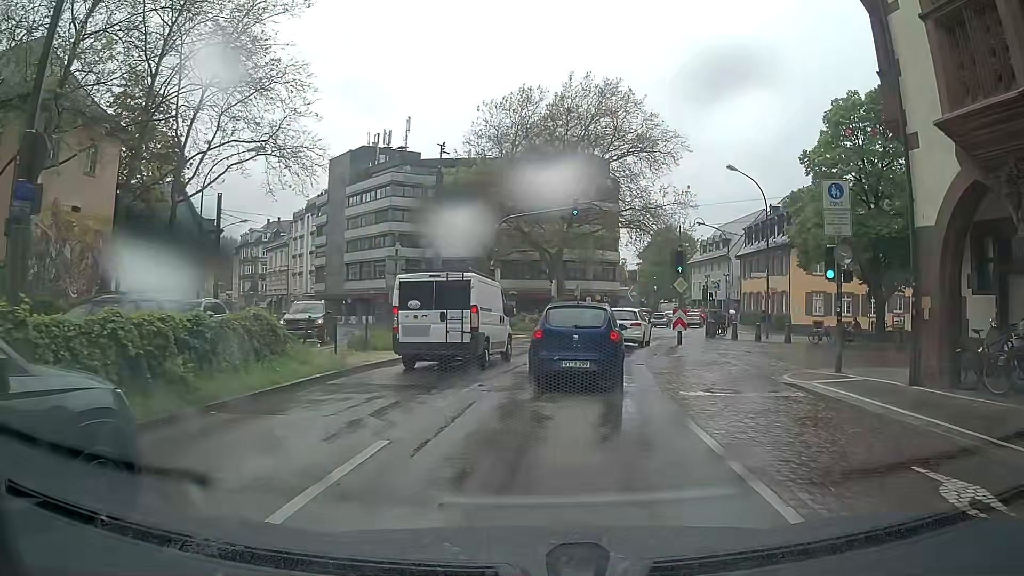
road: primary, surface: asphalt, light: Day
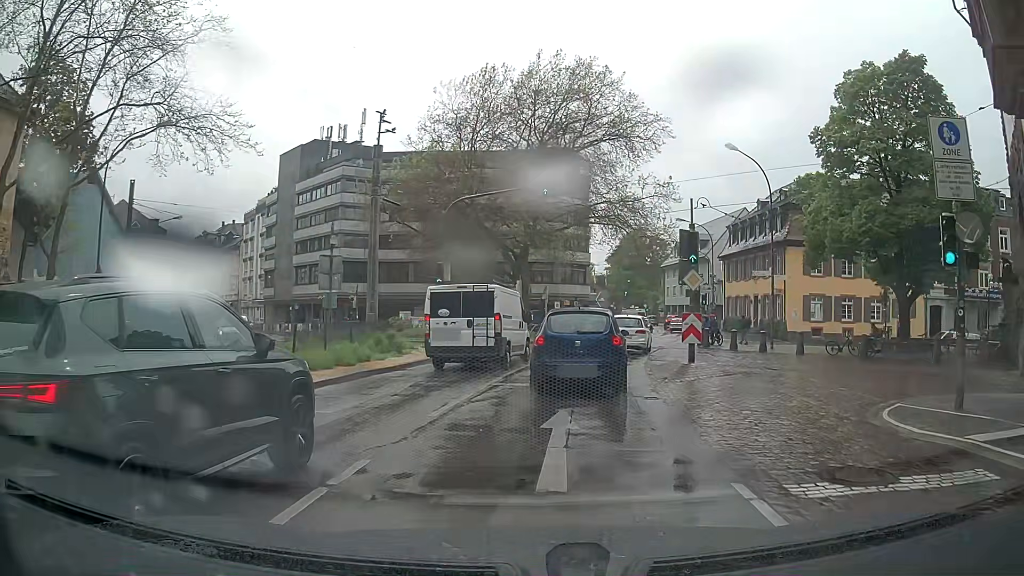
(+0.1, +6.6) m; +1°
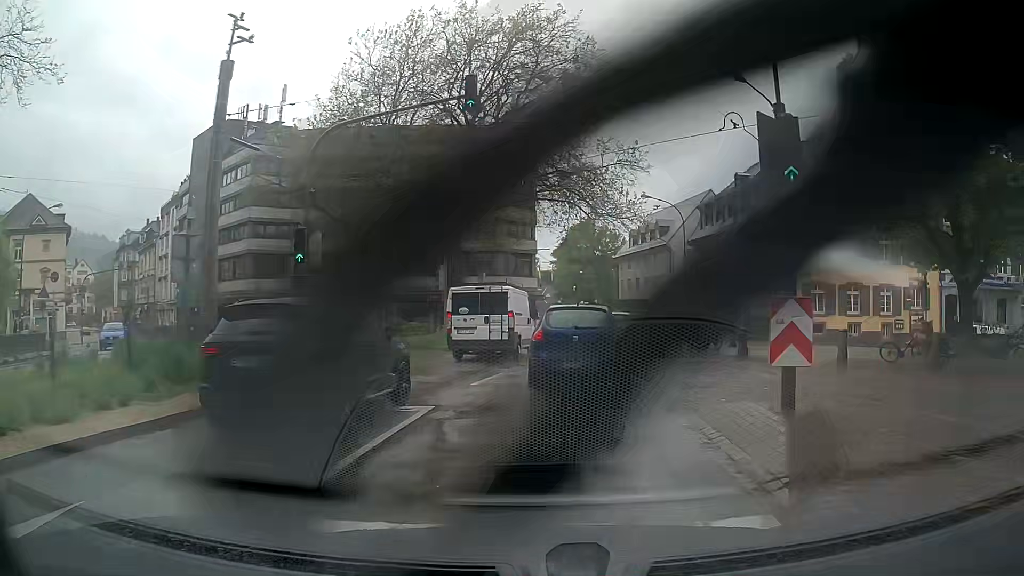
(+0.7, +9.9) m; +7°
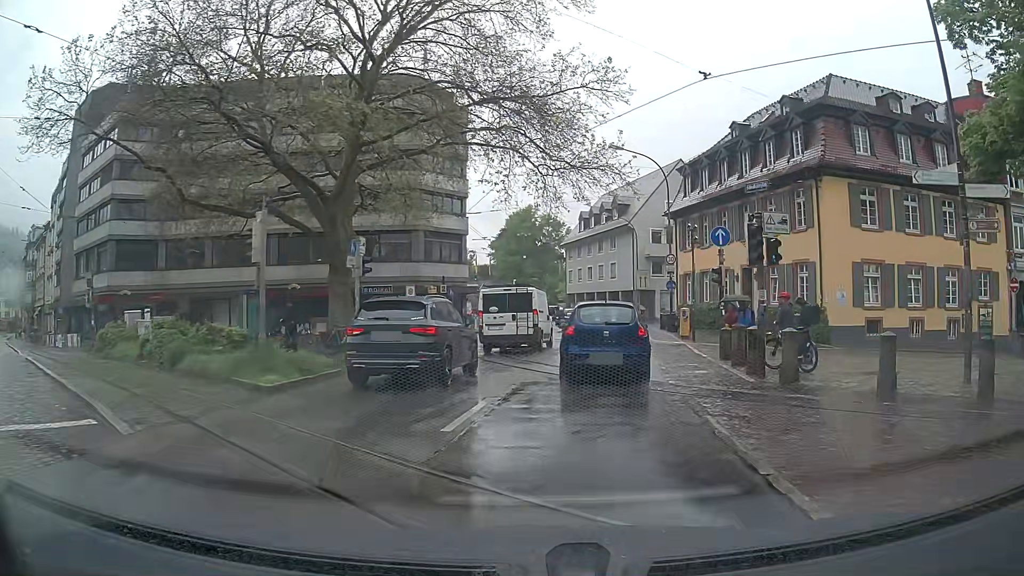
(+0.3, +14.0) m; +4°
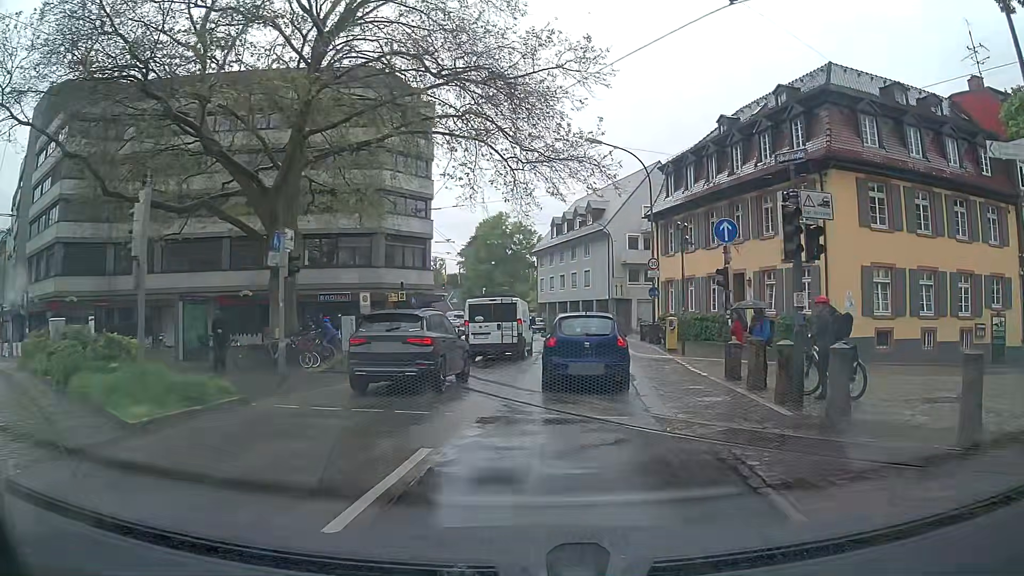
(+0.1, +3.5) m; +4°
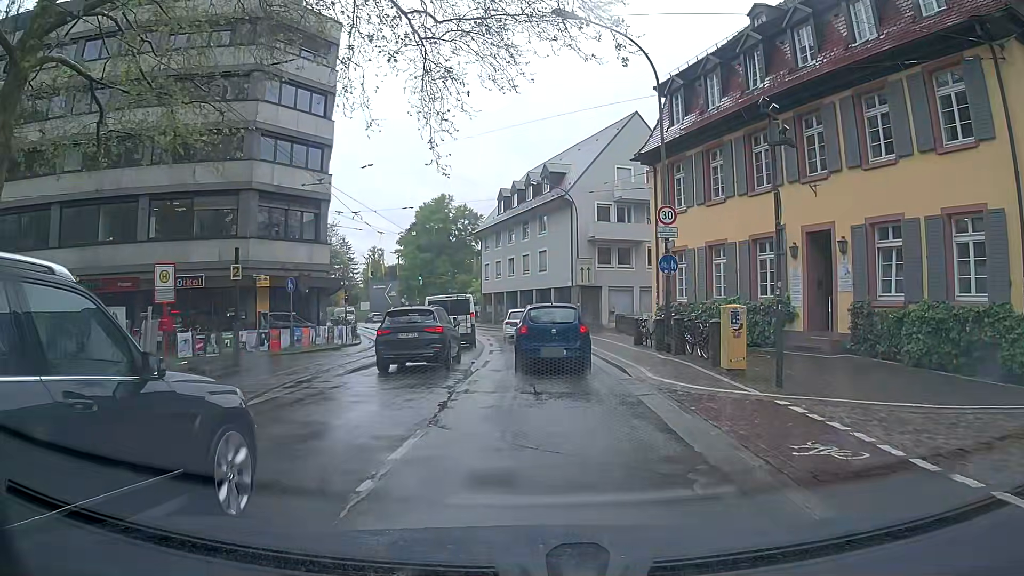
(+0.4, +14.0) m; +3°
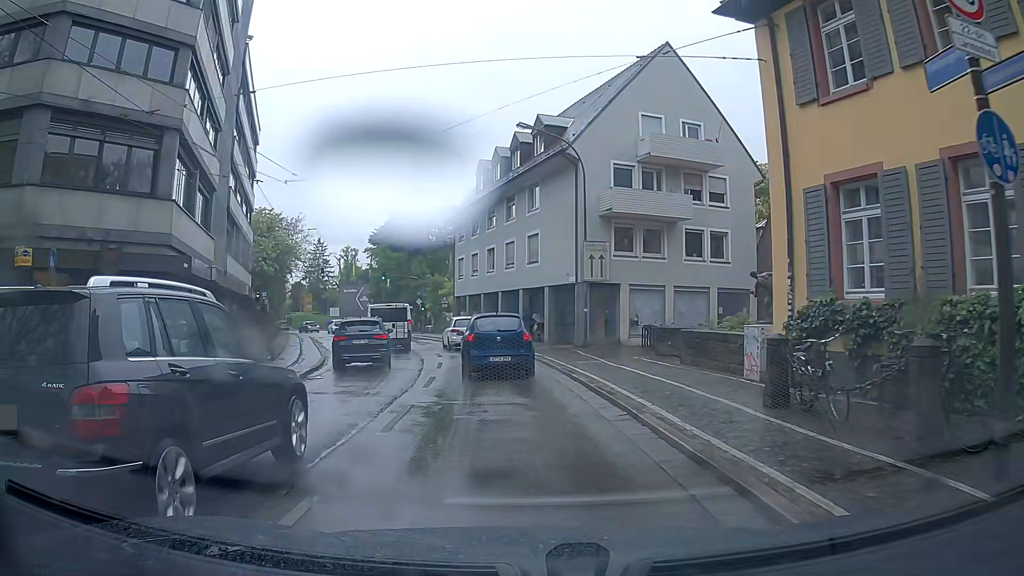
(+0.3, +15.1) m; +1°
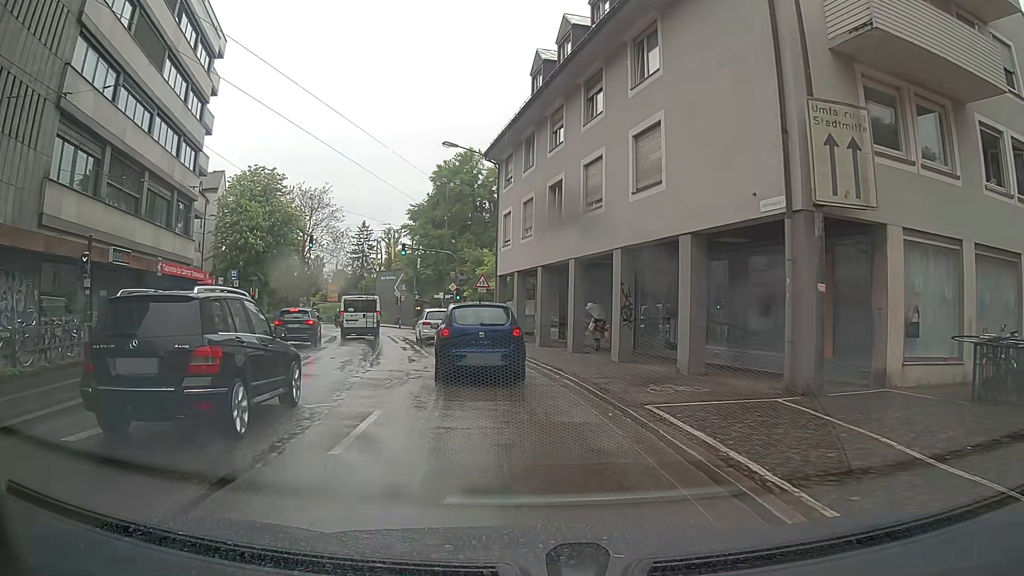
(-1.0, +19.9) m; -7°
